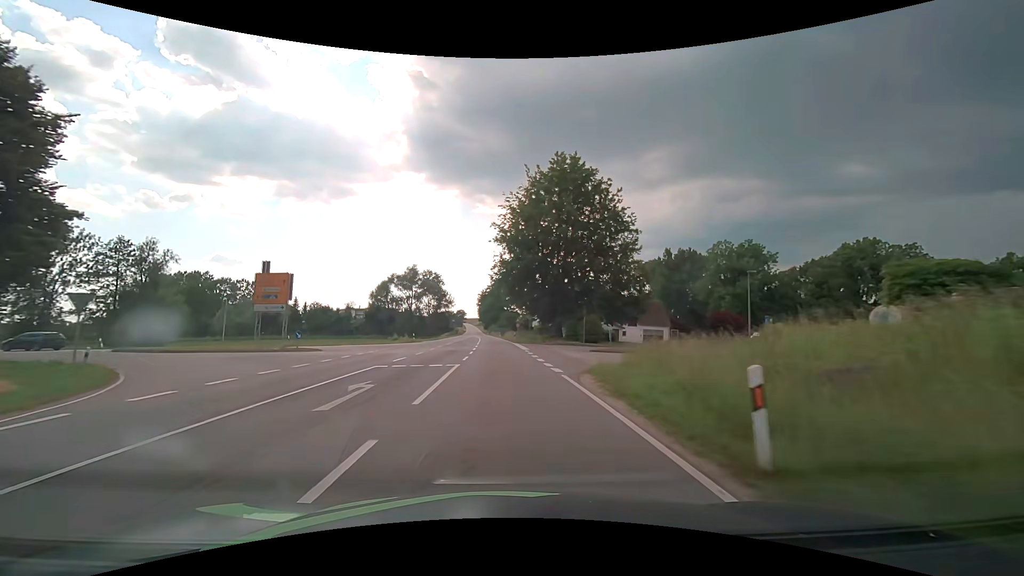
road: secondary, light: Day
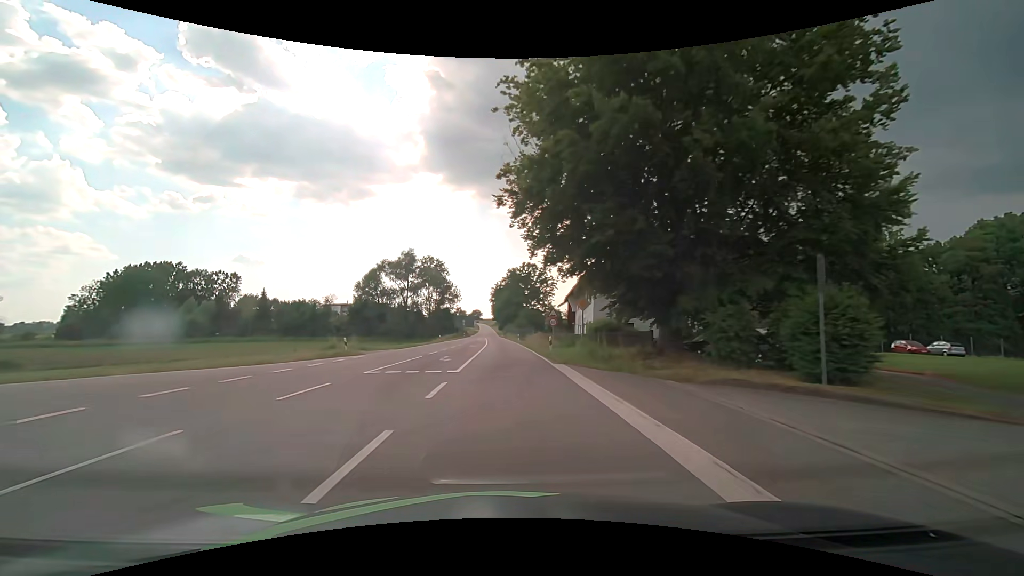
(-0.4, +30.7) m; -2°
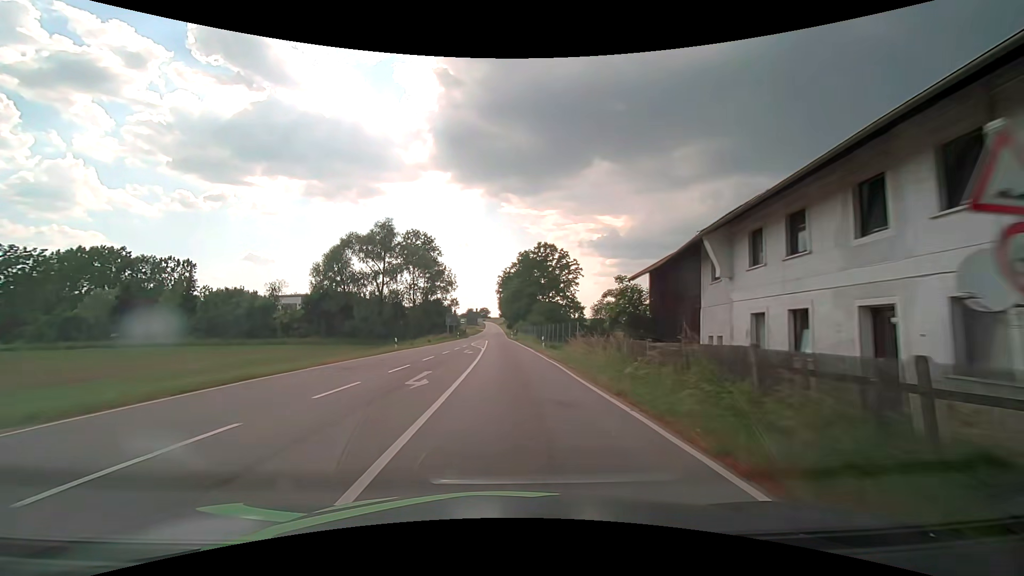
(-0.3, +31.2) m; -1°
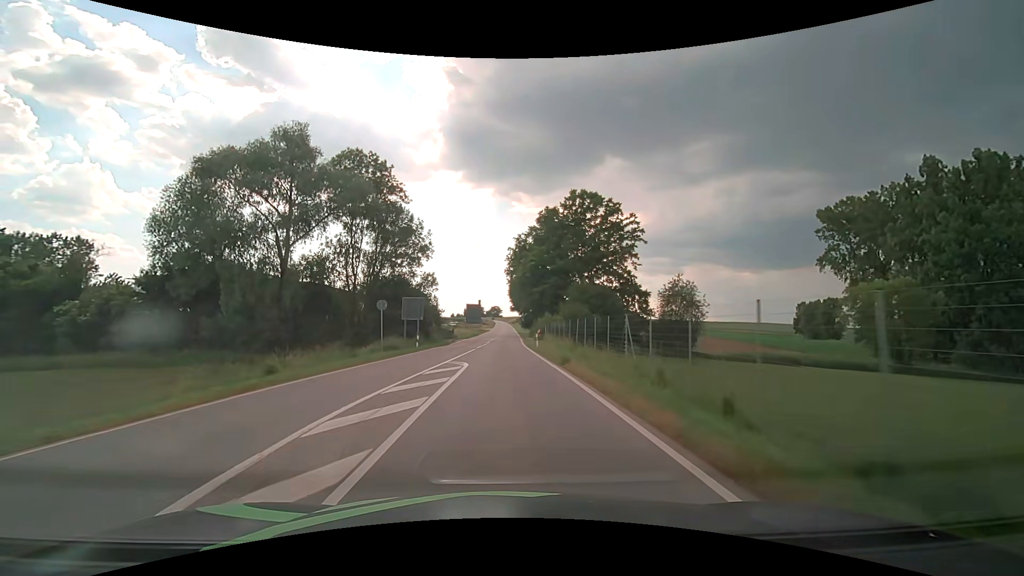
(-0.4, +41.4) m; -1°
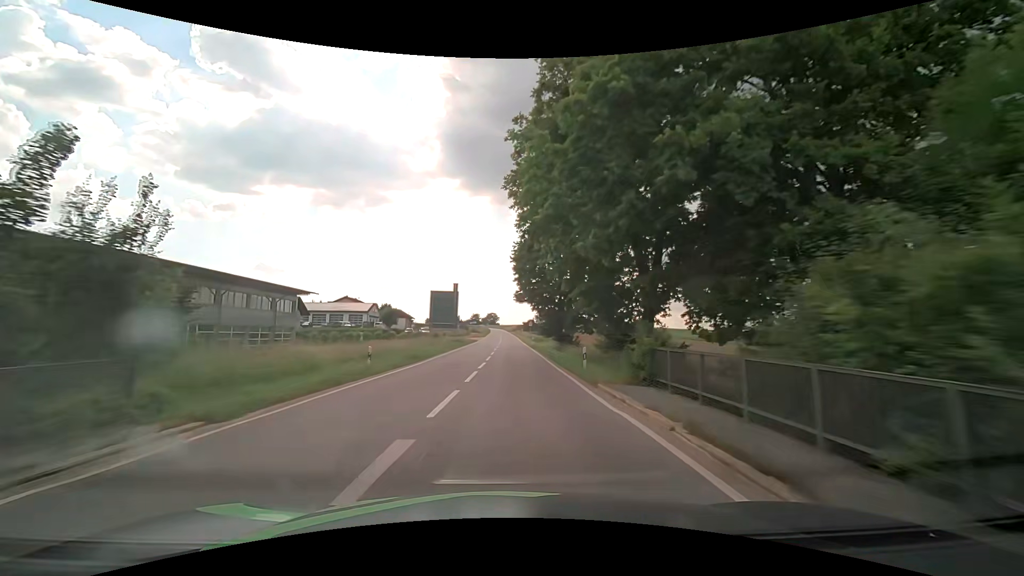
(-0.4, +52.0) m; 0°
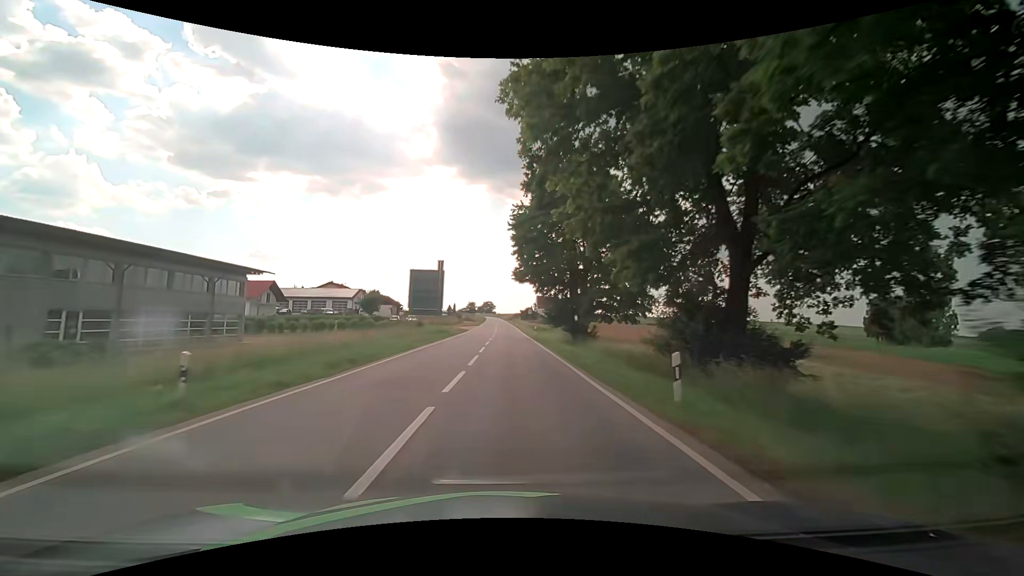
(0.0, +10.5) m; +1°
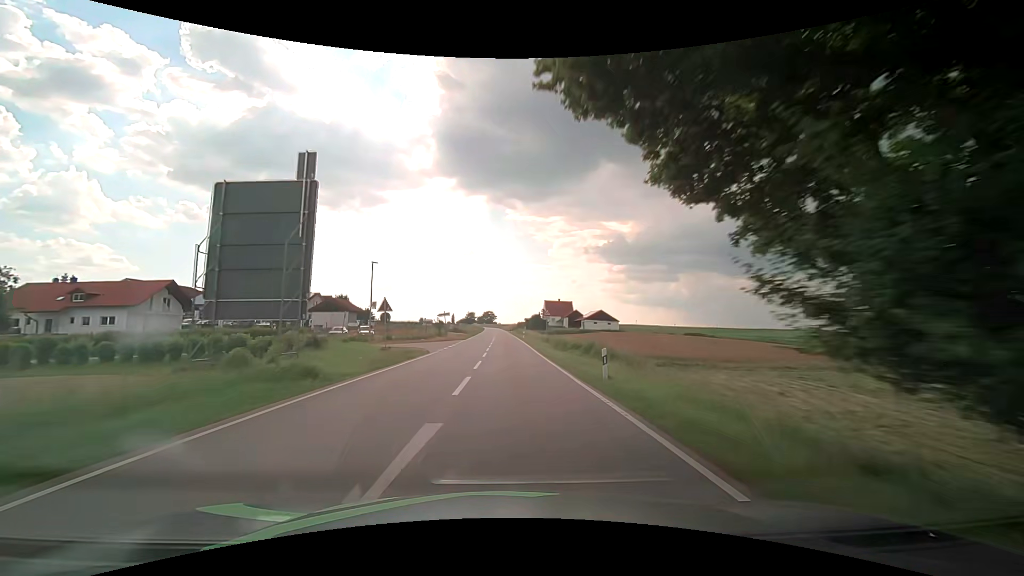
(-0.3, +32.0) m; -1°
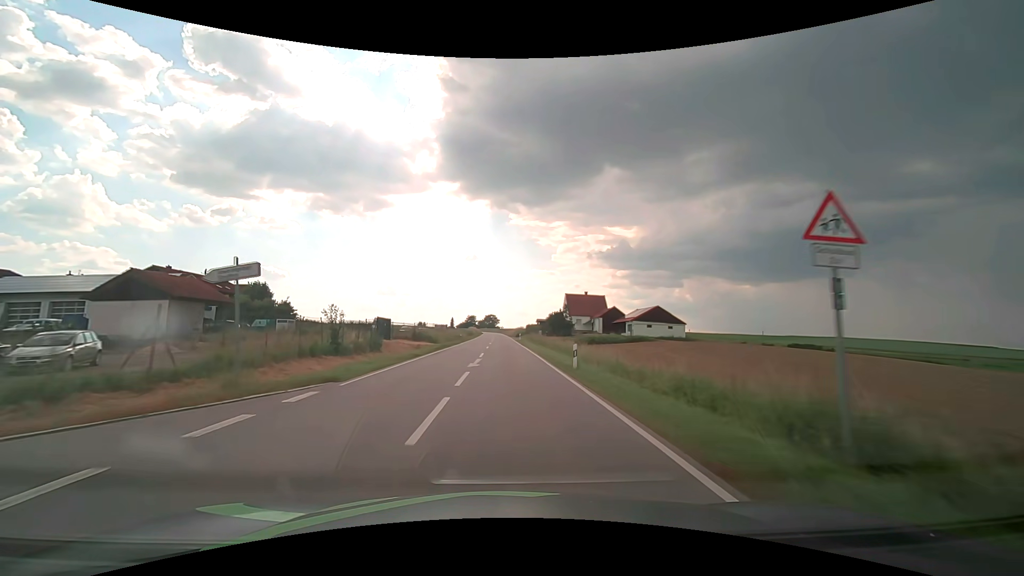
(-0.2, +43.6) m; 0°
(0, +10) (0, +20) (0, +30) (0, +40) (0, +50) (-1, +60) (-1, +70) (-1, +80) (-1, +90) (-1, +100) m
